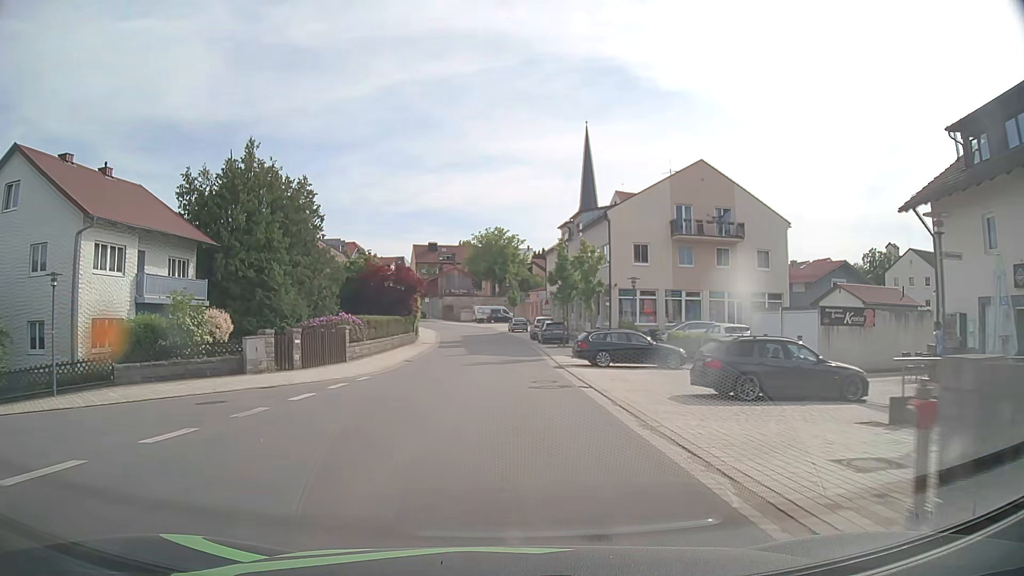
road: tertiary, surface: asphalt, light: Day
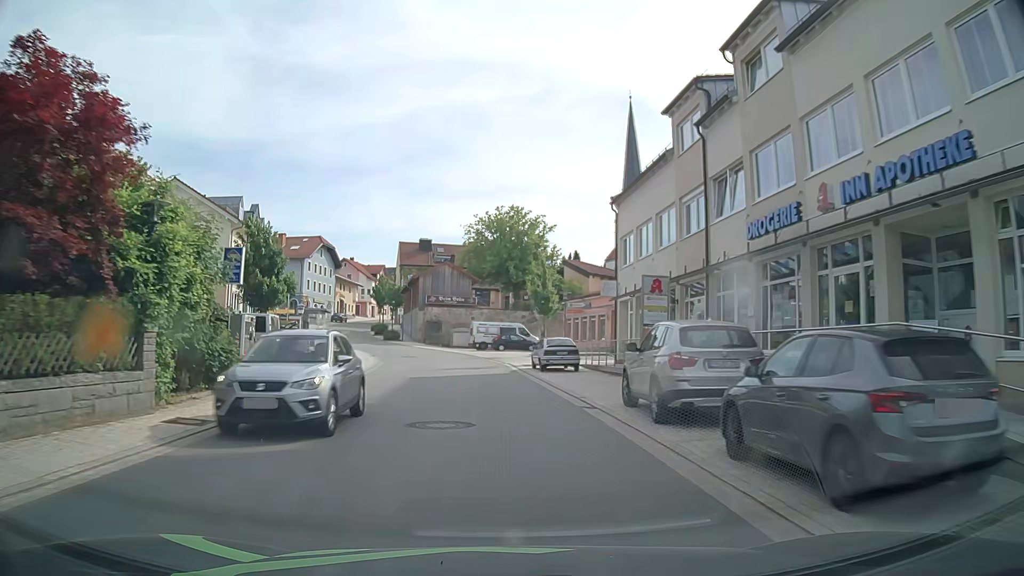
(-0.2, +38.4) m; -1°
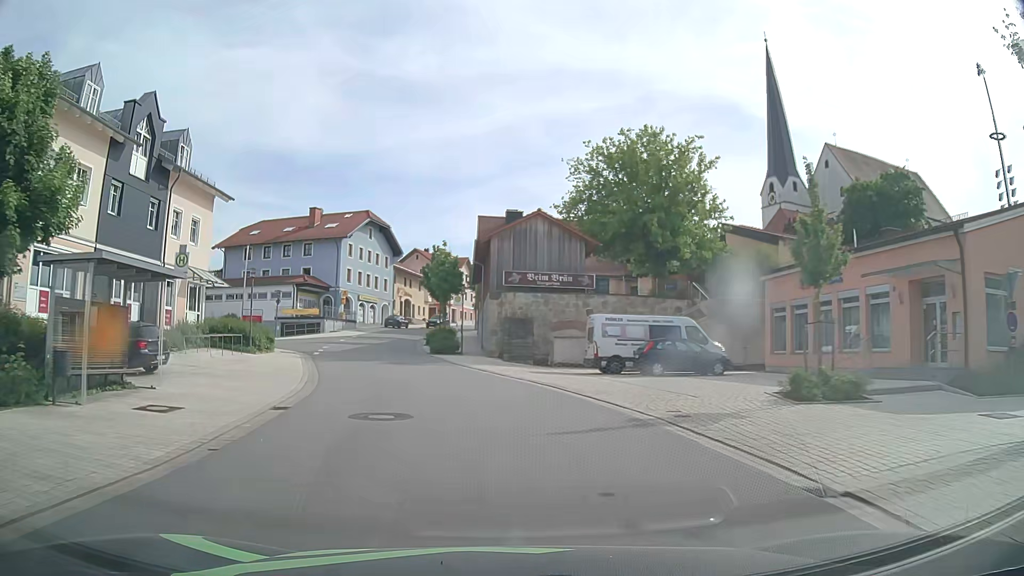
(-1.8, +30.2) m; -8°
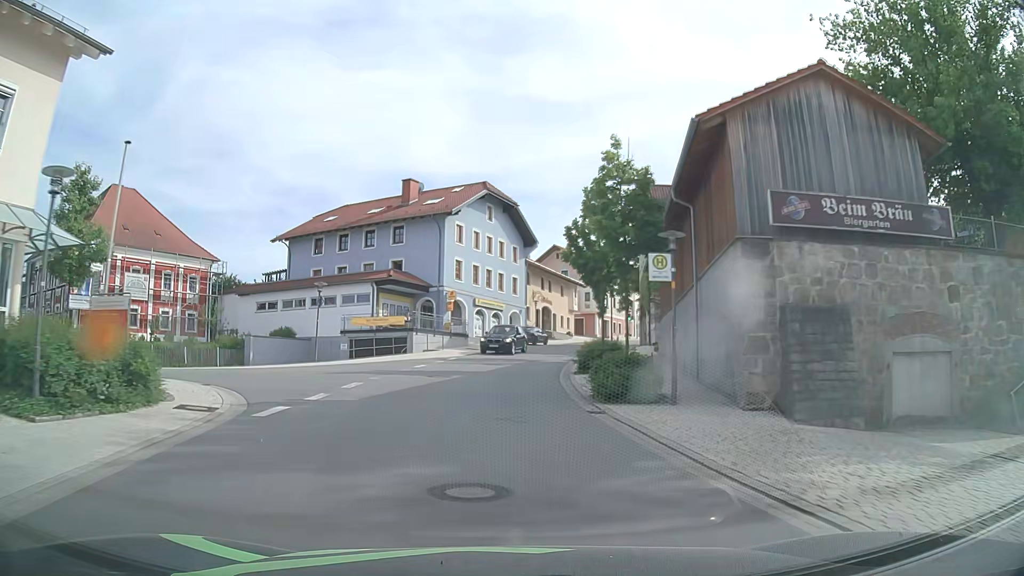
(-2.7, +22.4) m; -12°
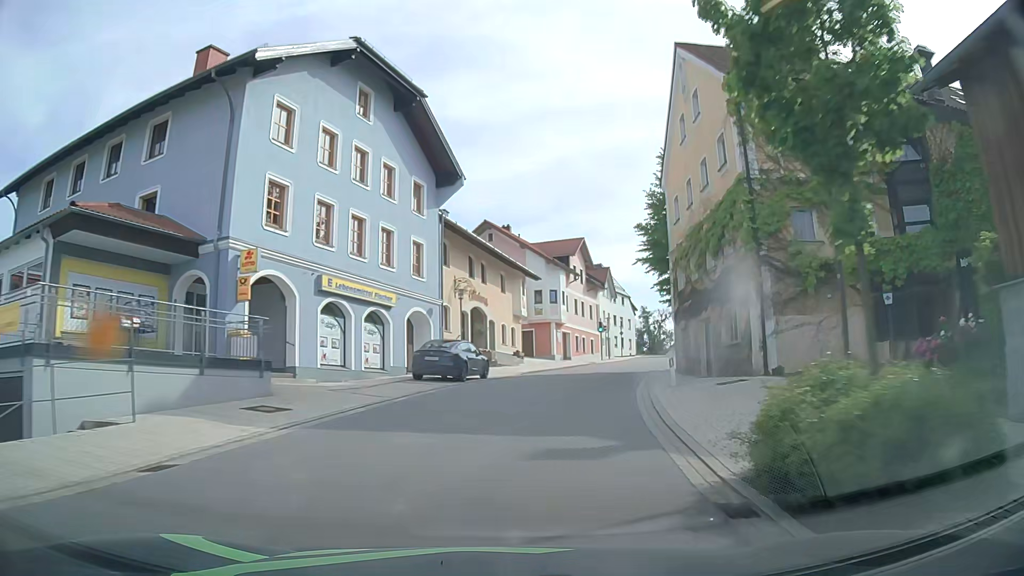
(+0.5, +30.0) m; +6°
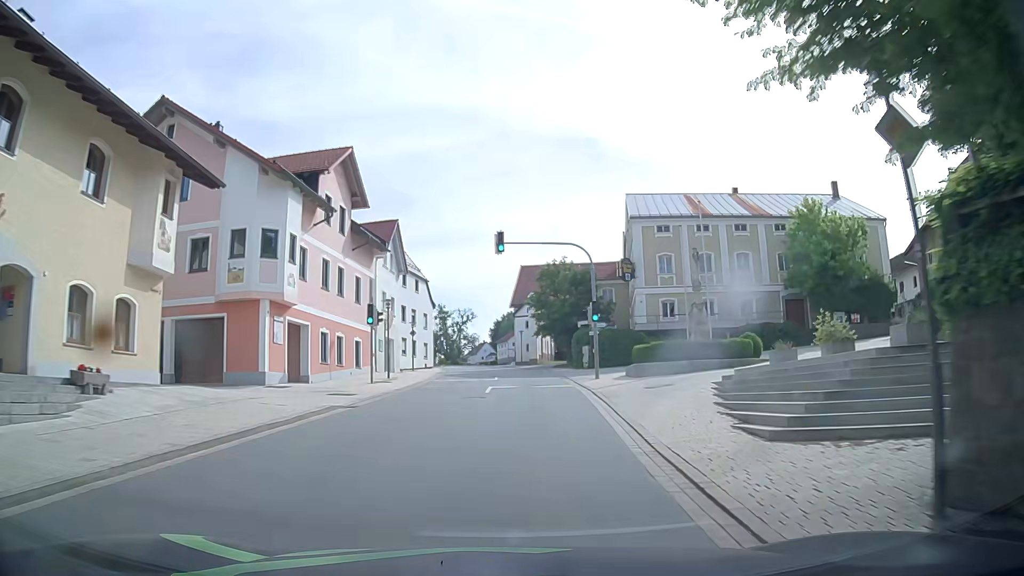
(+4.3, +29.8) m; +17°
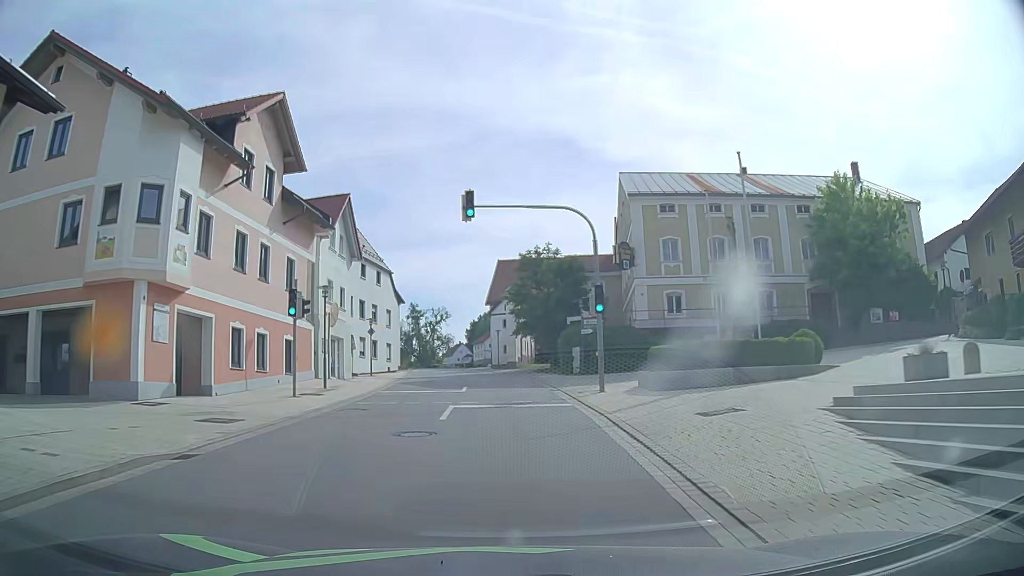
(+0.2, +7.7) m; +3°
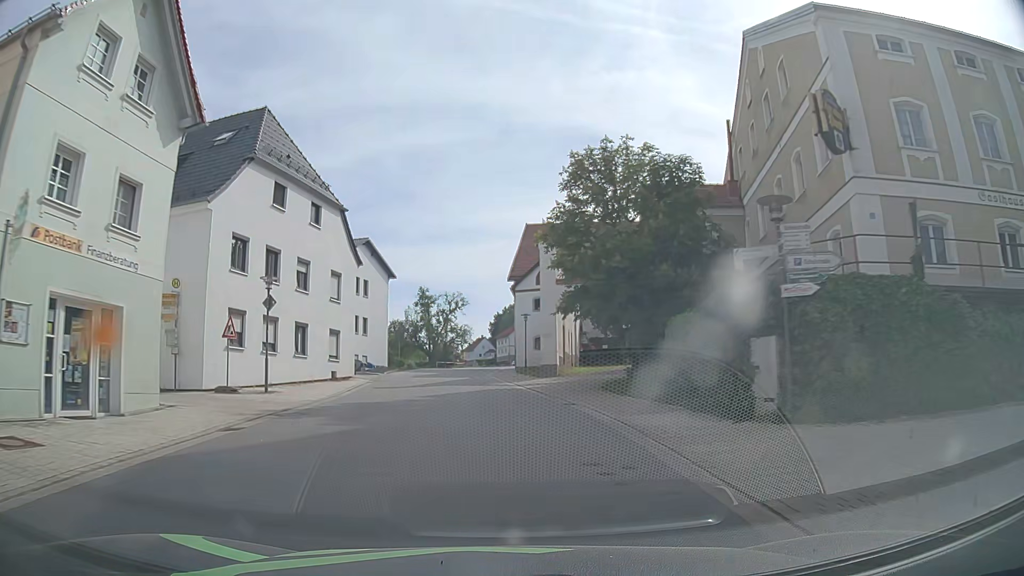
(-0.5, +23.2) m; -2°
(0, +10) (-1, +20) (-1, +30) (-2, +40) (-3, +50) (-3, +60) (-3, +70) (-2, +80) (-1, +90) (0, +100) m
